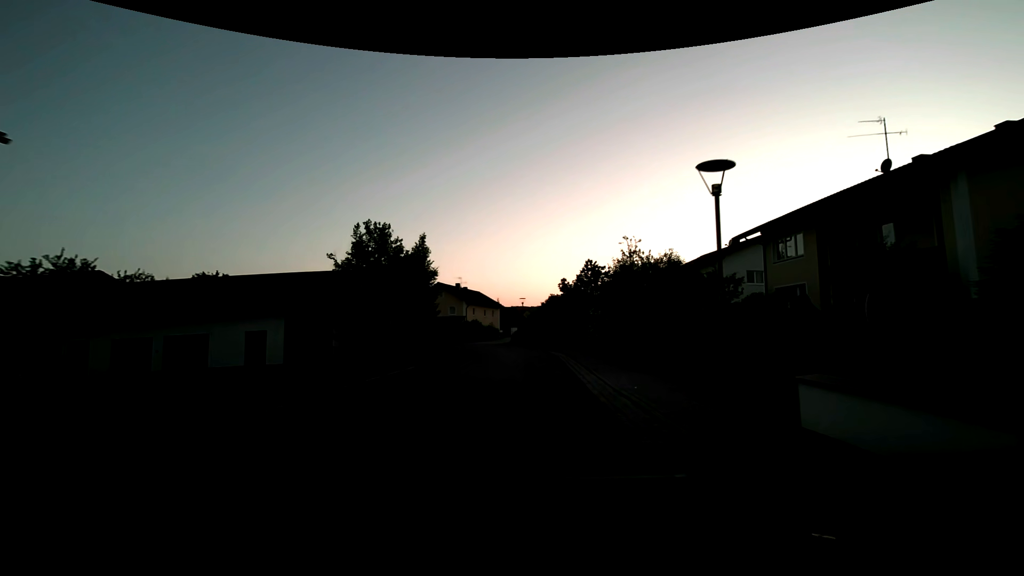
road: secondary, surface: asphalt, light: Dusk
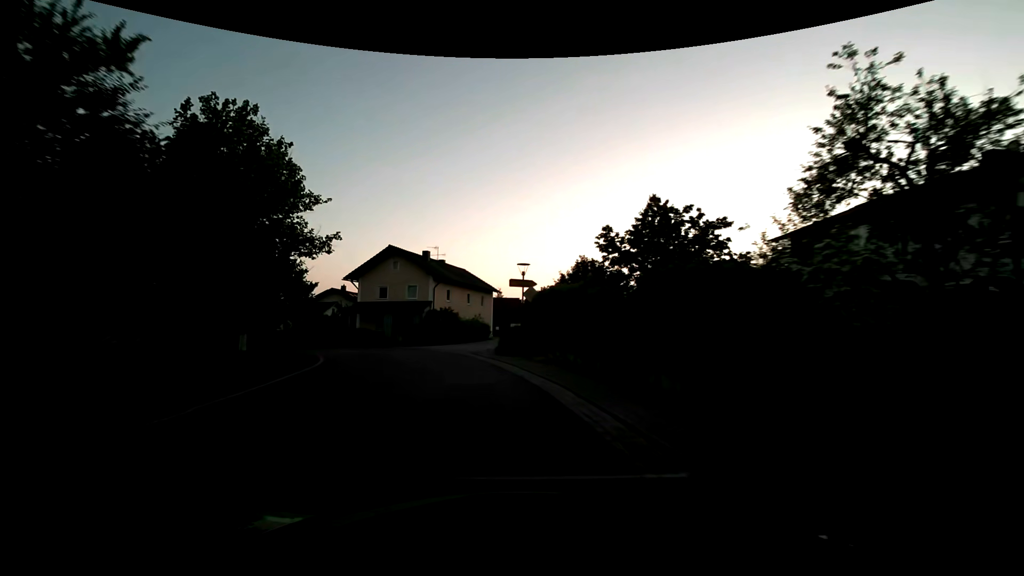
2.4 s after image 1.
(+0.8, +26.3) m; 0°
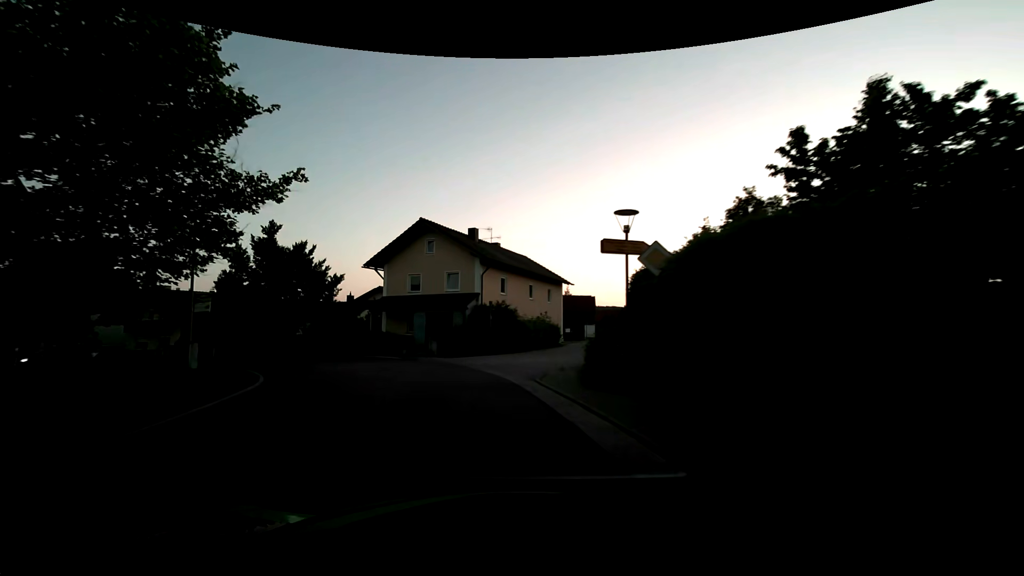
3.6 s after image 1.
(-0.8, +12.1) m; -7°
(-1, +10) (-4, +19) (-10, +28) (-17, +34) (-26, +40) (-34, +44) (-43, +49) (-52, +53) (-62, +57) (-71, +61) m
